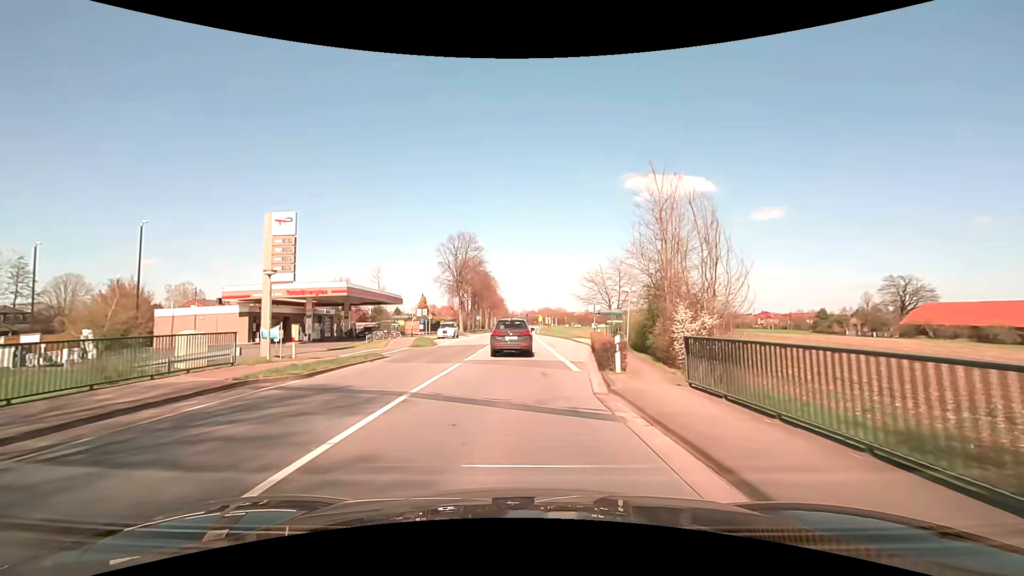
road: primary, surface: asphalt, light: Day
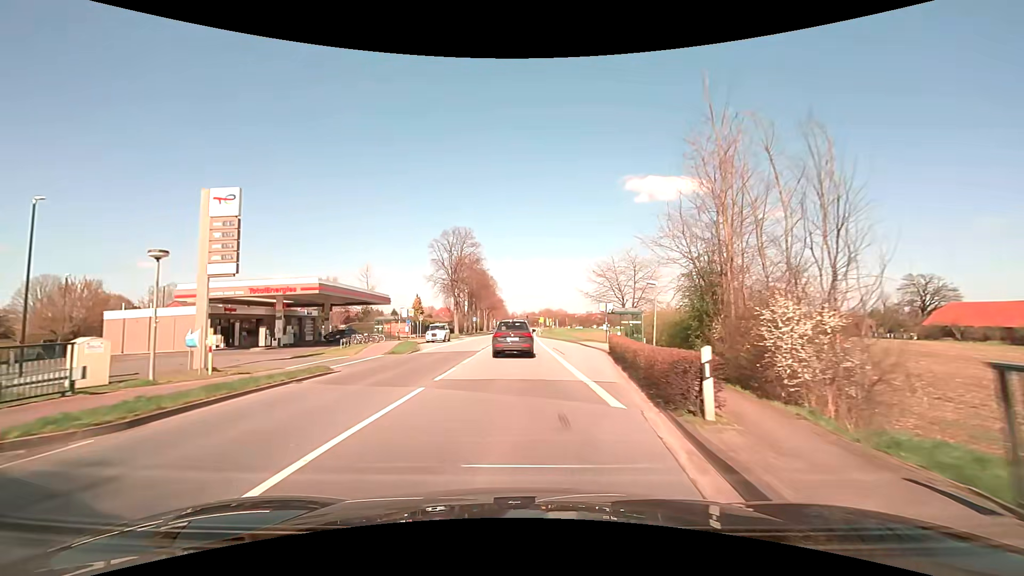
(0.0, +6.7) m; 0°
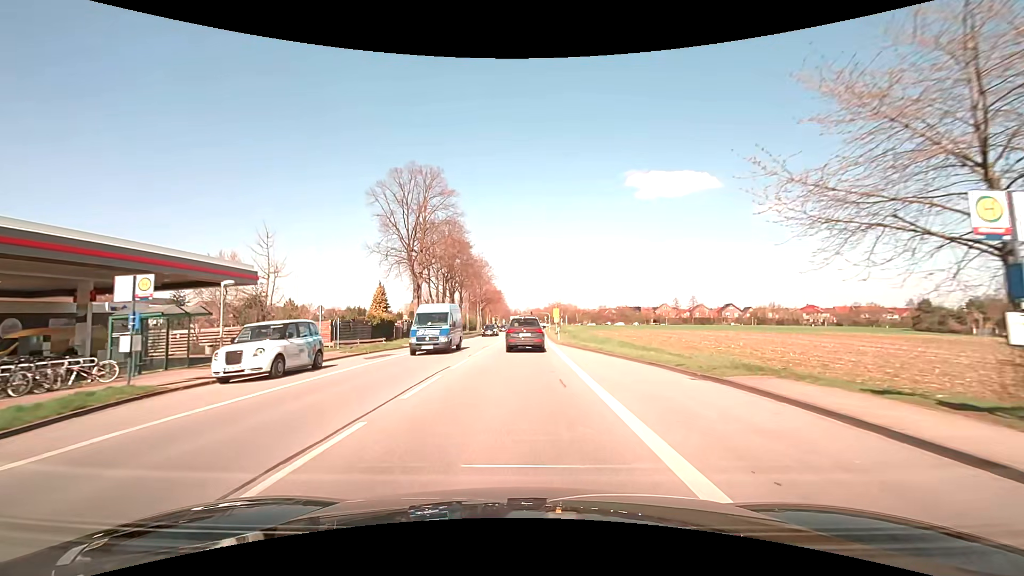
(-0.1, +33.9) m; 0°
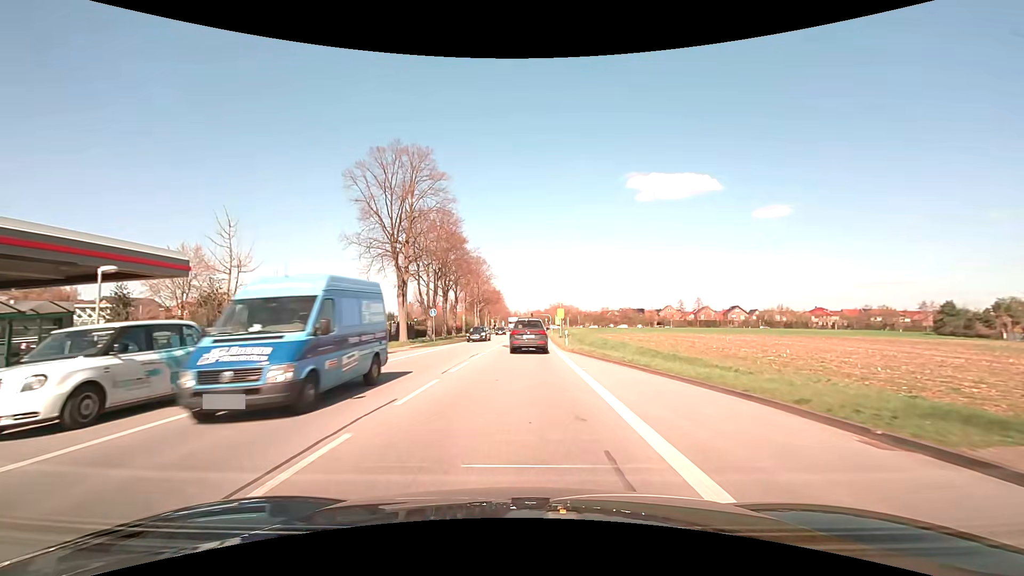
(0.0, +6.8) m; 0°
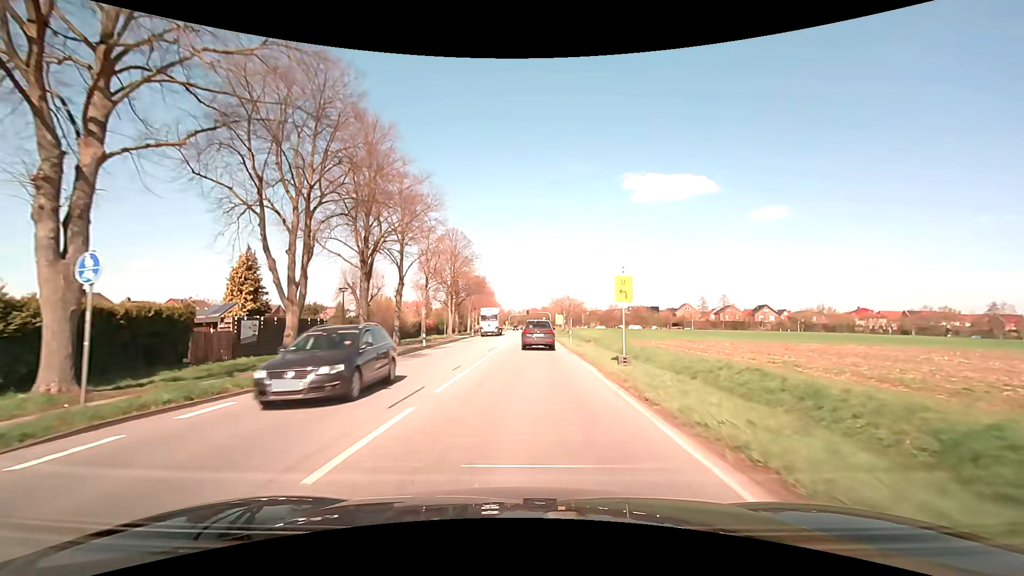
(+0.1, +34.5) m; 0°
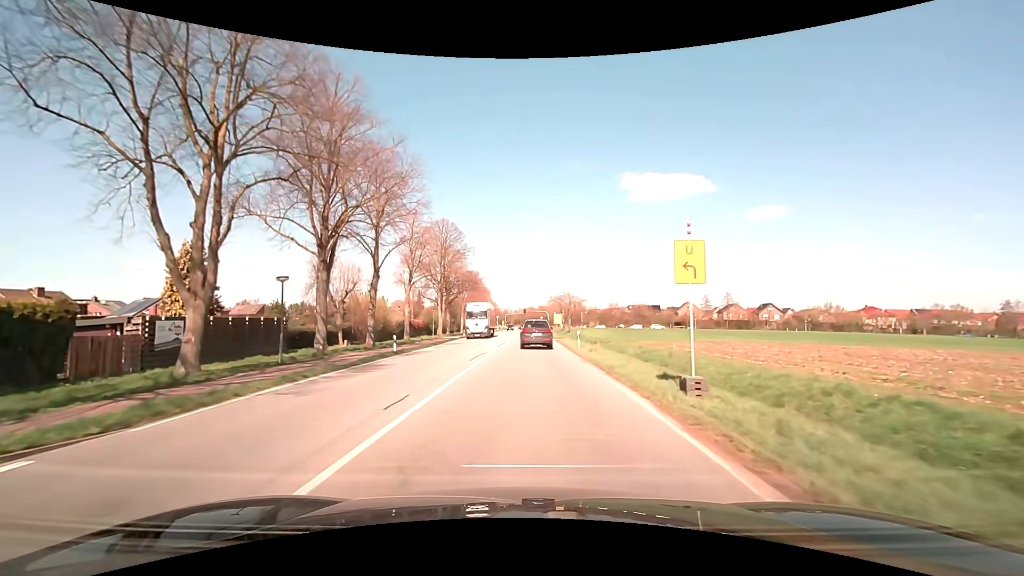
(0.0, +7.2) m; 0°
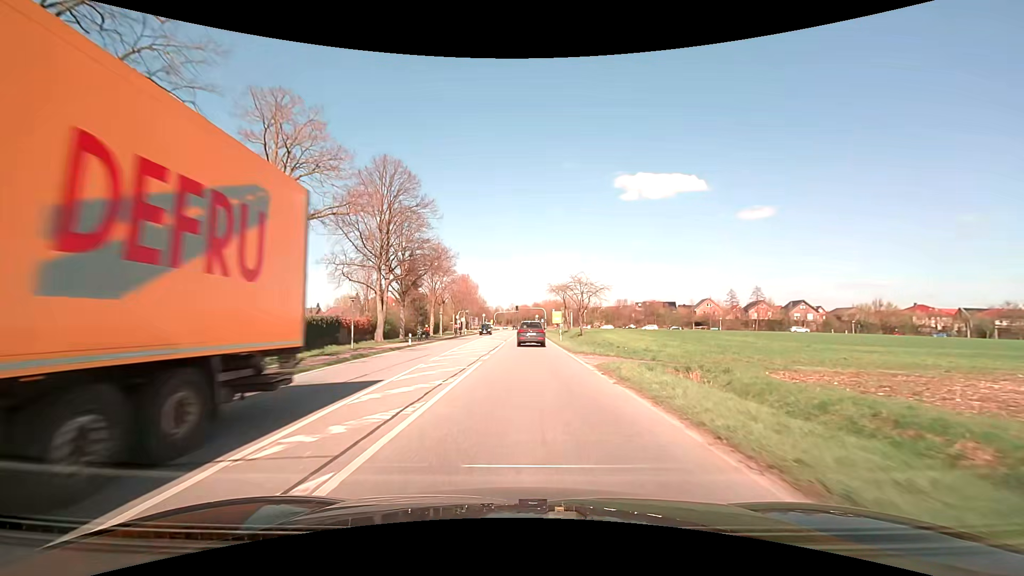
(+0.3, +29.5) m; +1°
